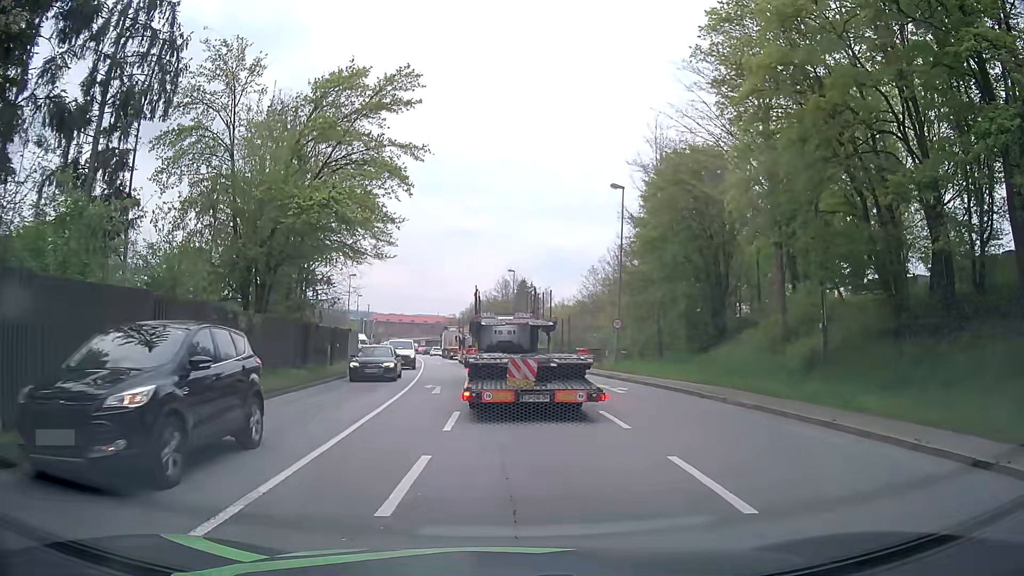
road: primary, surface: asphalt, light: Day
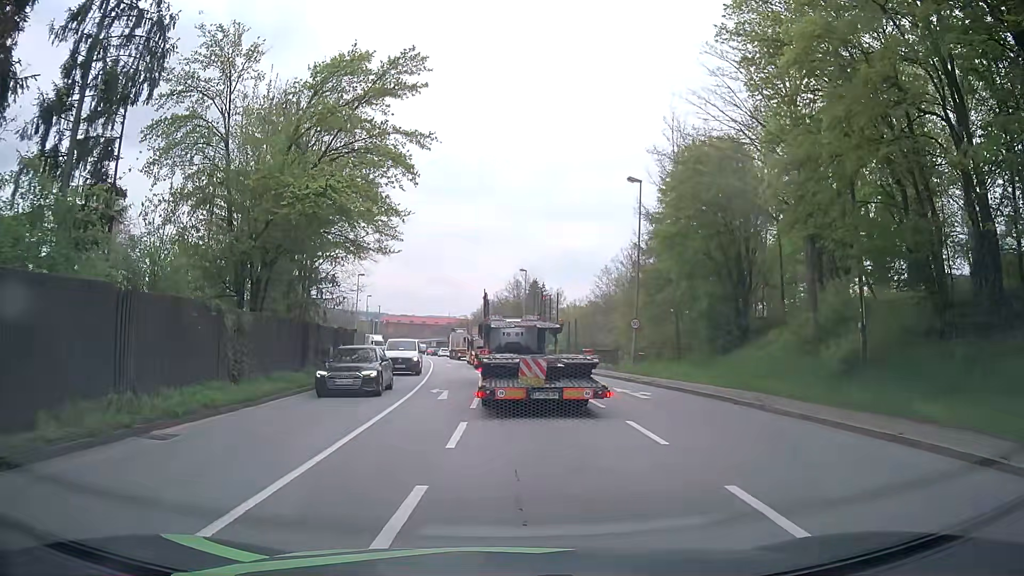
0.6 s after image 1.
(0.0, +1.9) m; 0°
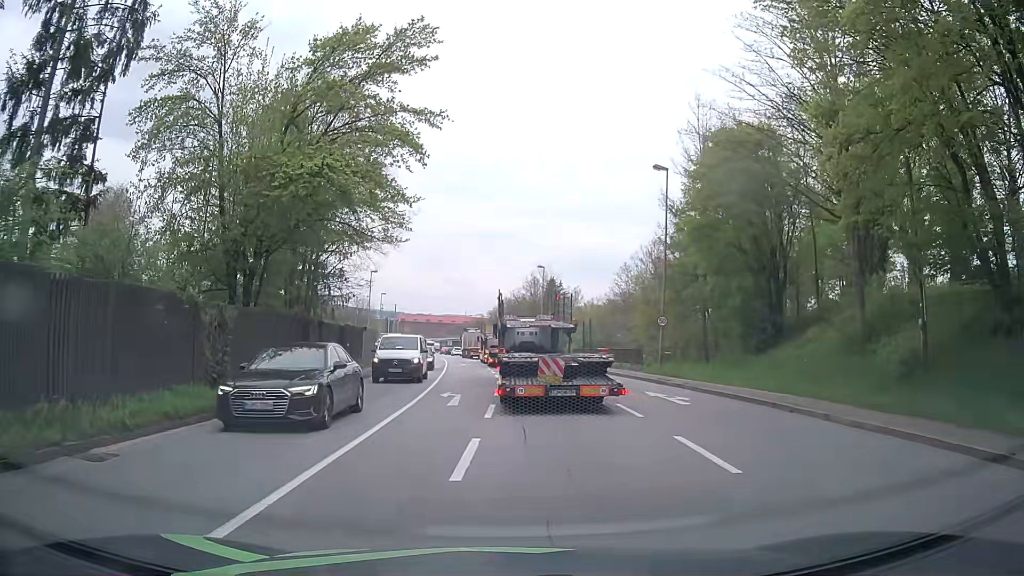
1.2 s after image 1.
(-0.1, +2.5) m; 0°
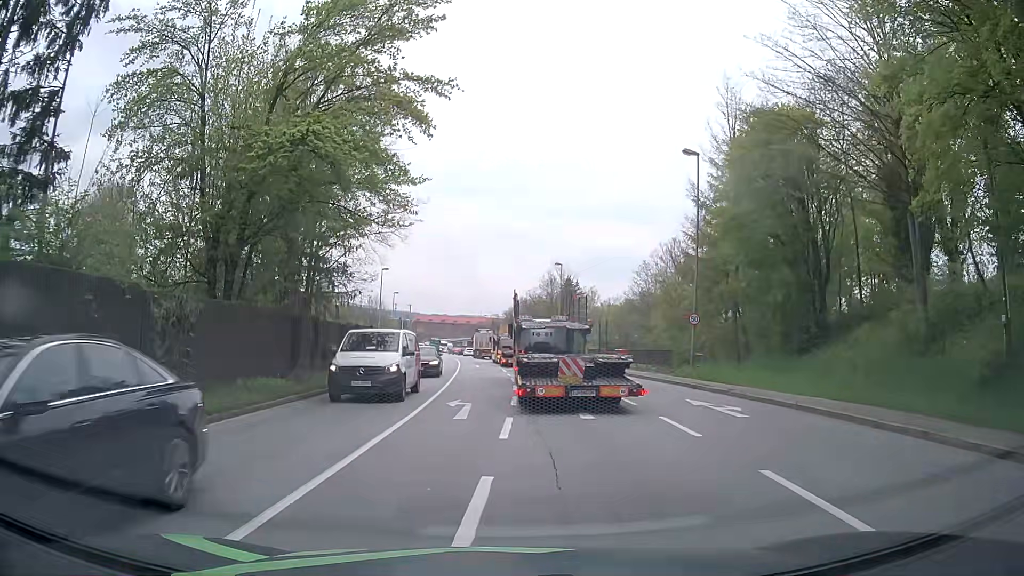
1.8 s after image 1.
(-0.2, +3.1) m; -3°
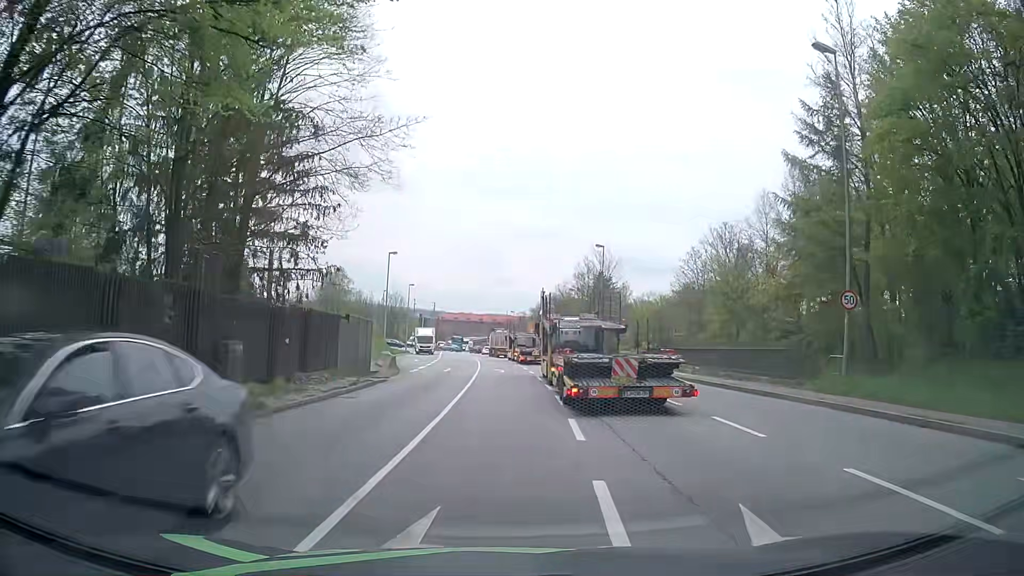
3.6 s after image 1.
(-0.3, +12.5) m; -2°
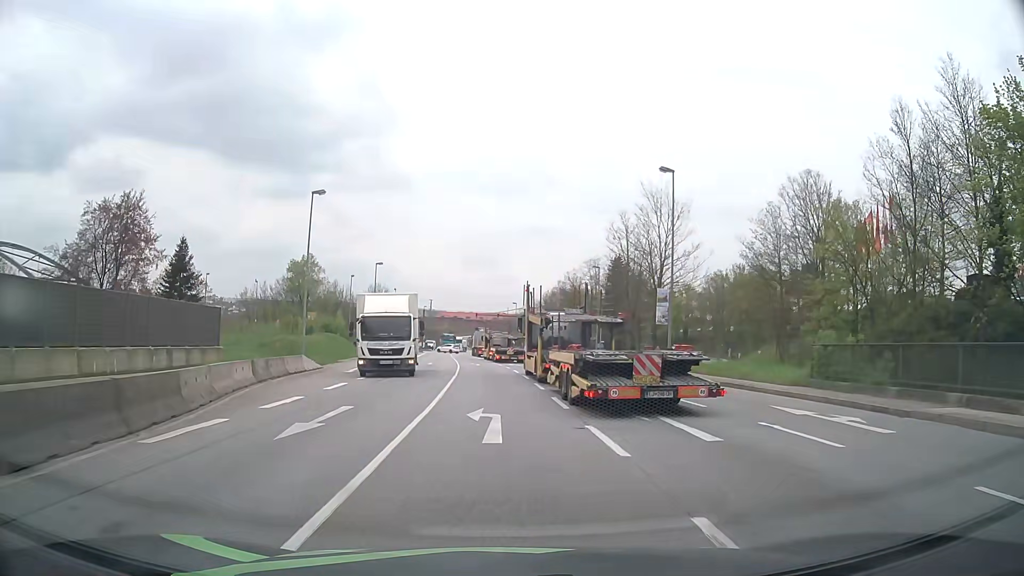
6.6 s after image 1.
(+0.1, +26.1) m; 0°
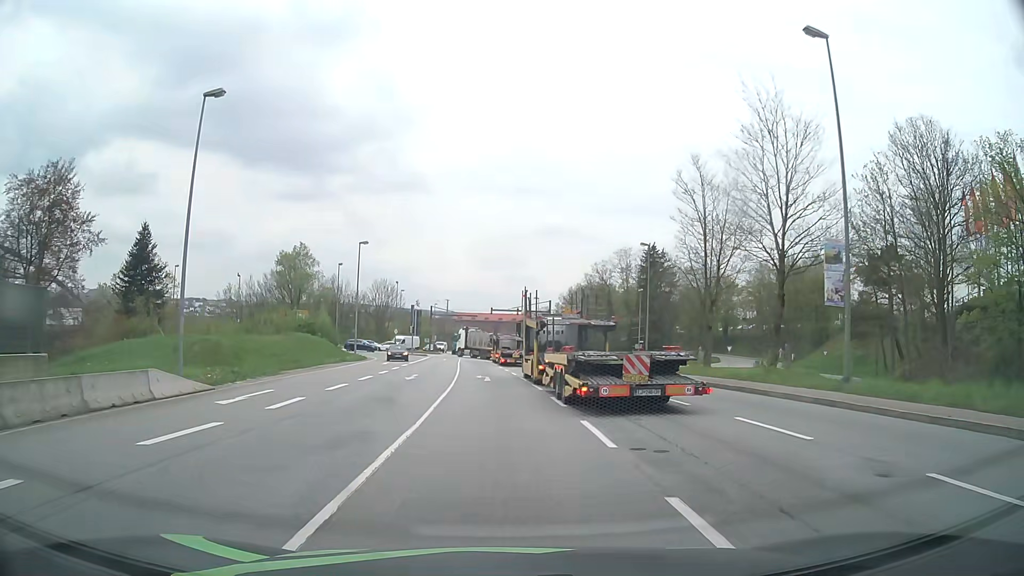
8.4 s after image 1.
(-0.3, +17.2) m; -2°
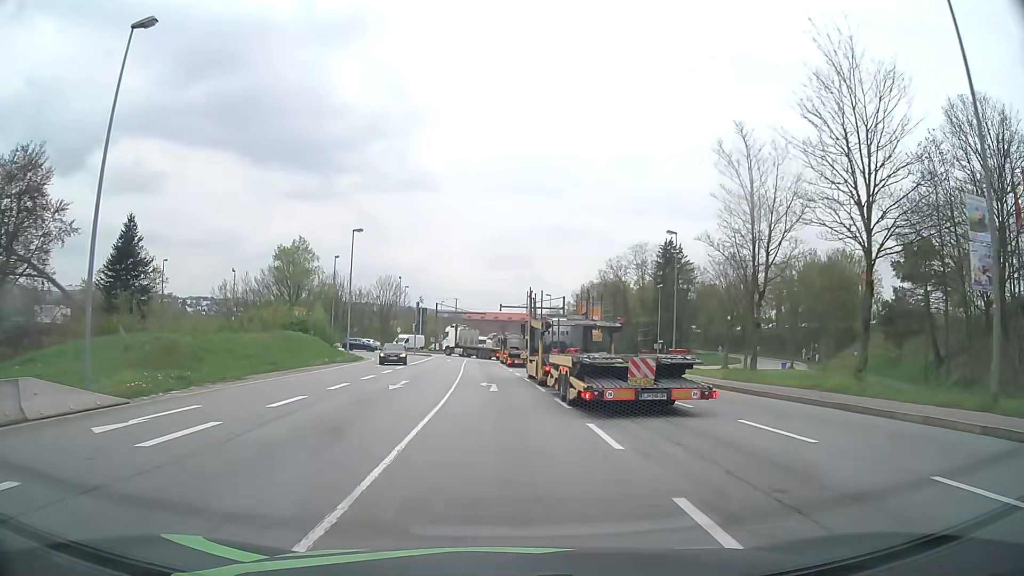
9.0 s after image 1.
(0.0, +6.1) m; -1°
(0, +10) (0, +20) (-1, +30) (-2, +40) (-2, +50) (-2, +60) (-3, +70) (-7, +79) (-16, +84) (-26, +85) m
